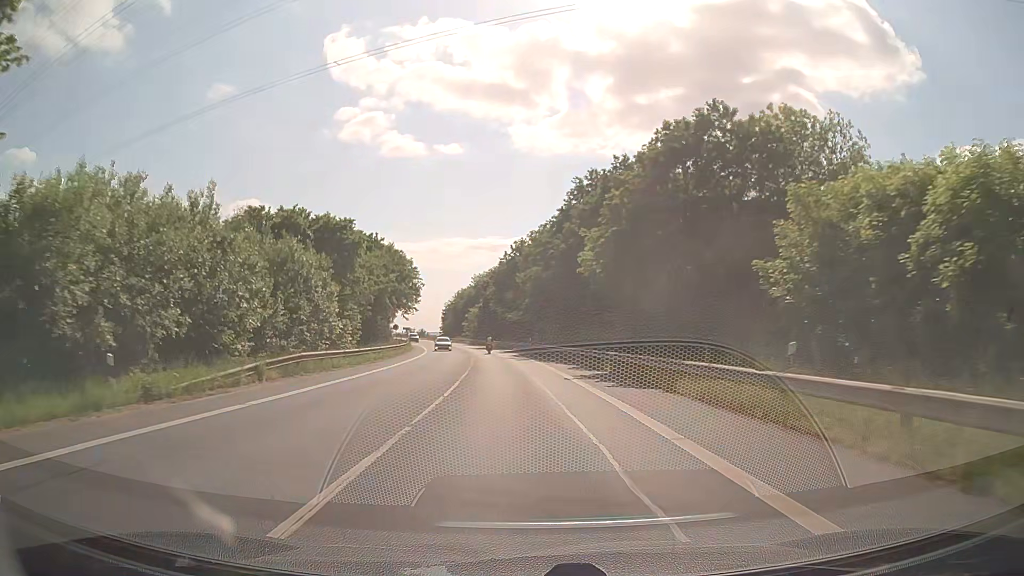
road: secondary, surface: asphalt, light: Day
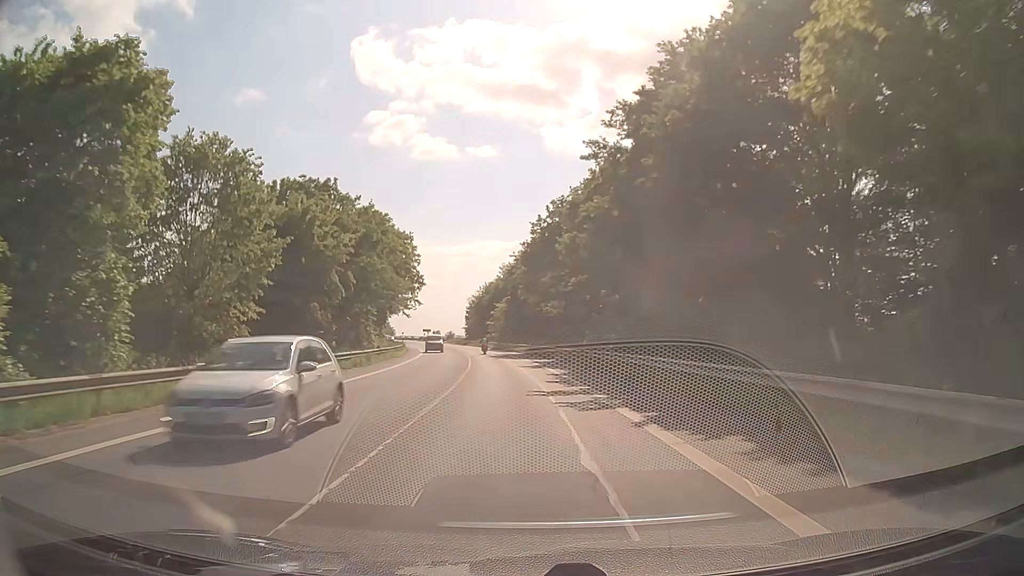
(-0.9, +30.3) m; -3°
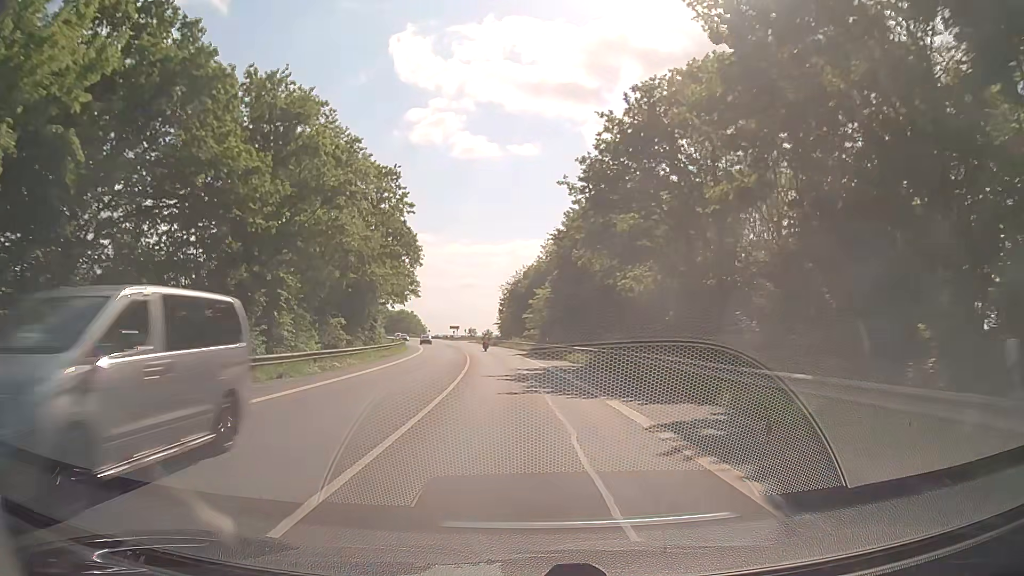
(-1.1, +31.8) m; -4°
(0, +10) (0, +20) (-1, +30) (-1, +40) (-2, +50) (-3, +60) (-4, +70) (-6, +80) (-7, +90) (-9, +99) m
